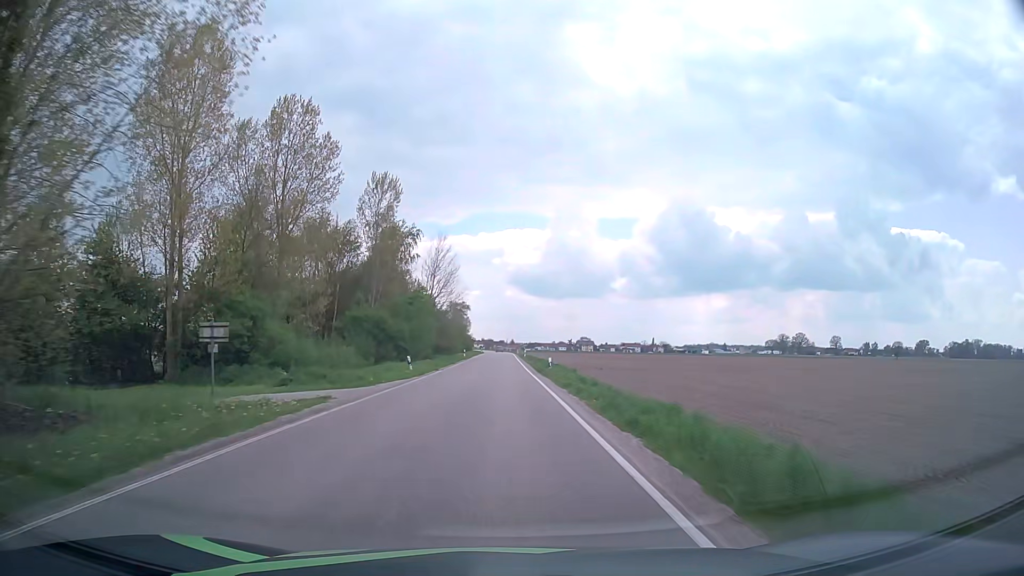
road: secondary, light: Day
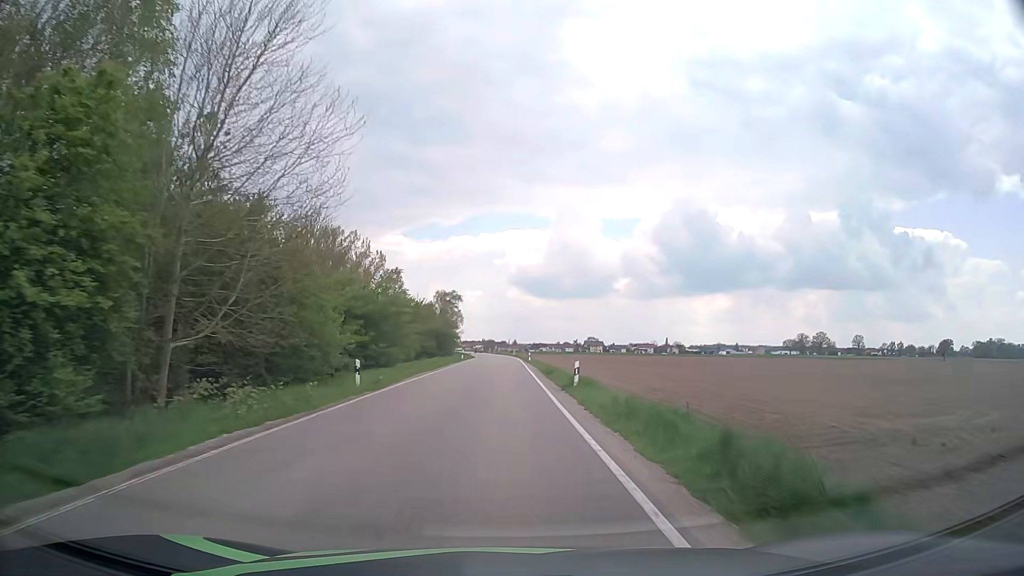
(+0.1, +55.5) m; 0°
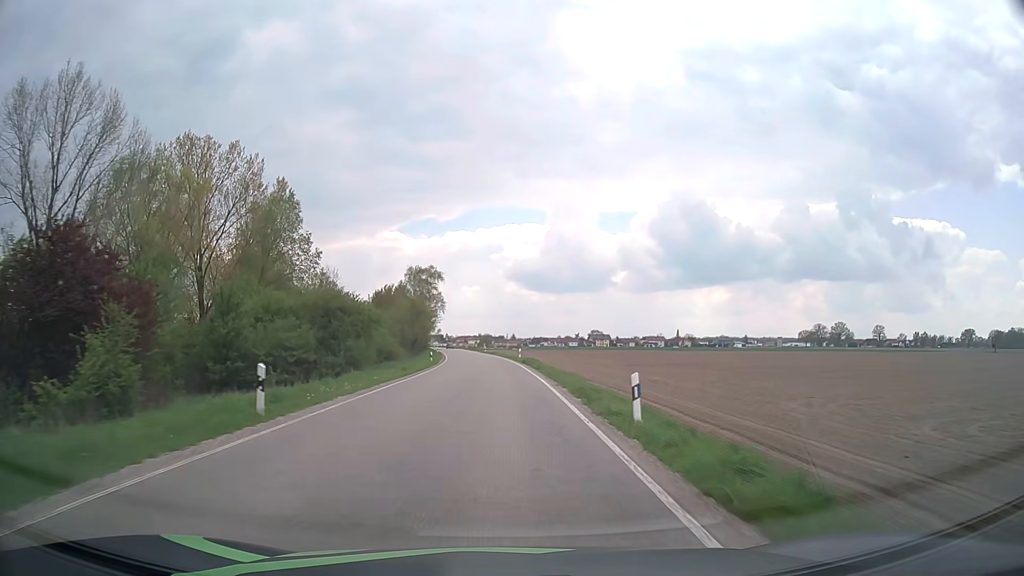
(+0.2, +54.5) m; 0°
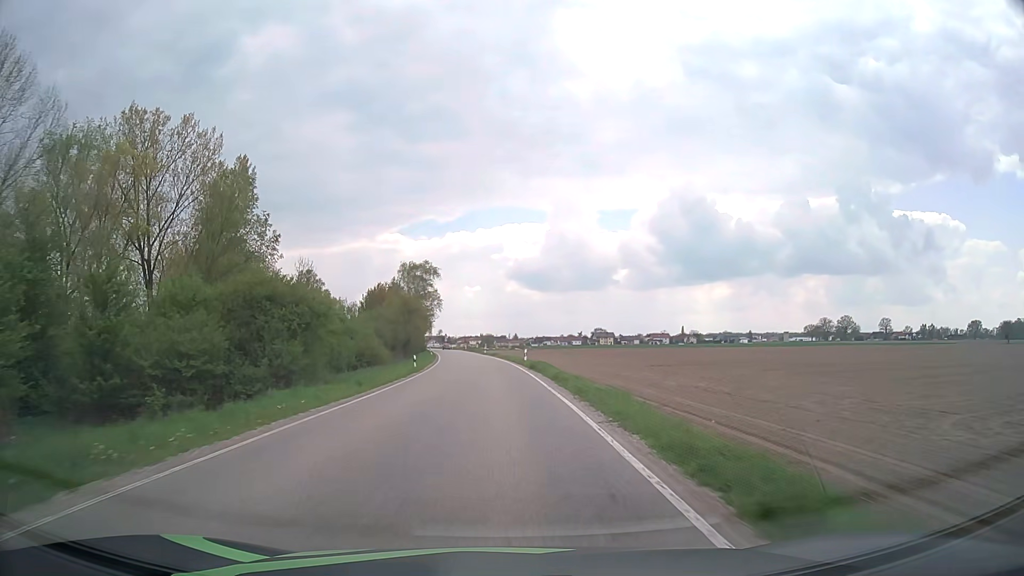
(0.0, +10.8) m; 0°
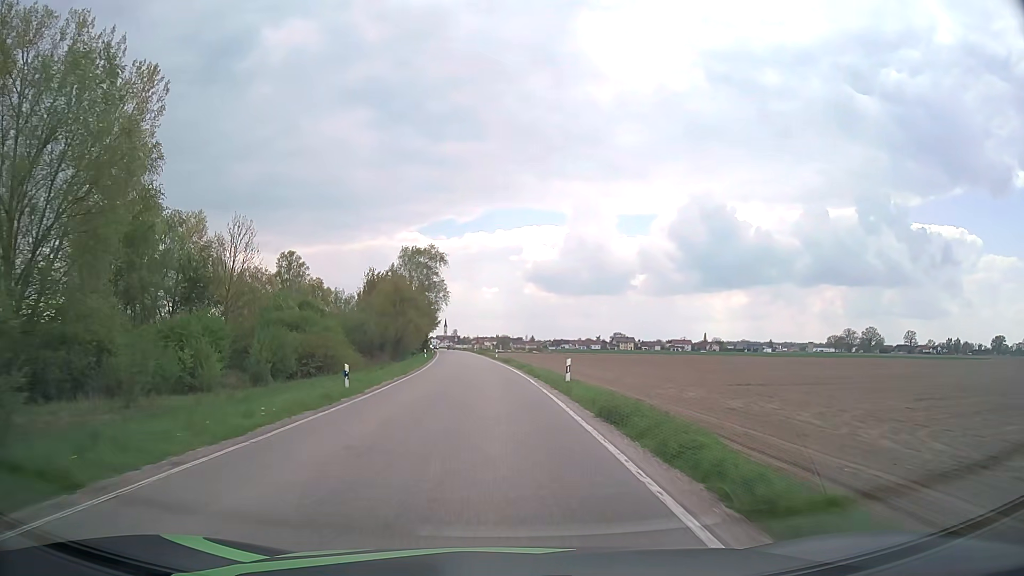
(-0.3, +21.6) m; -2°
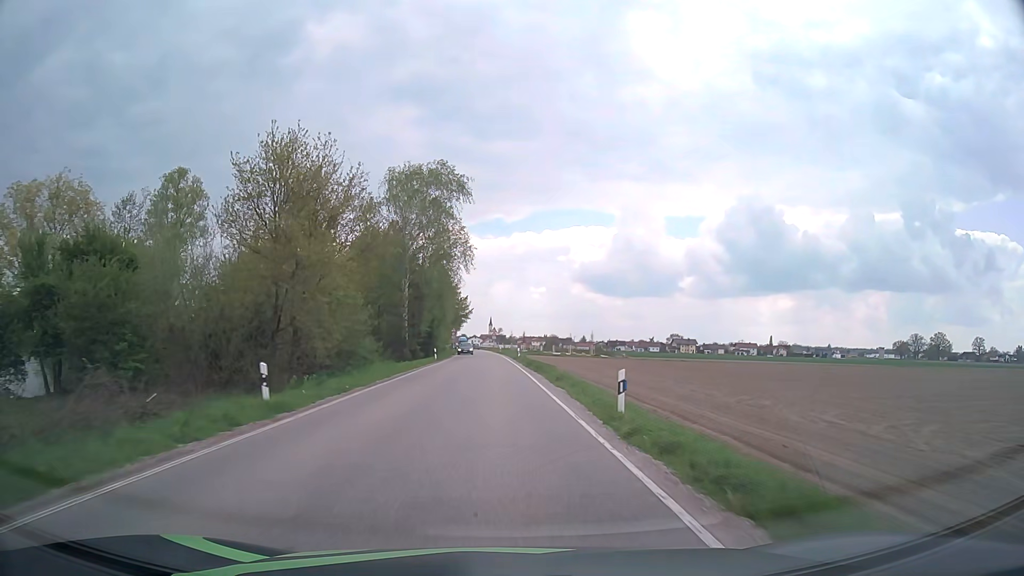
(-2.0, +53.5) m; -4°
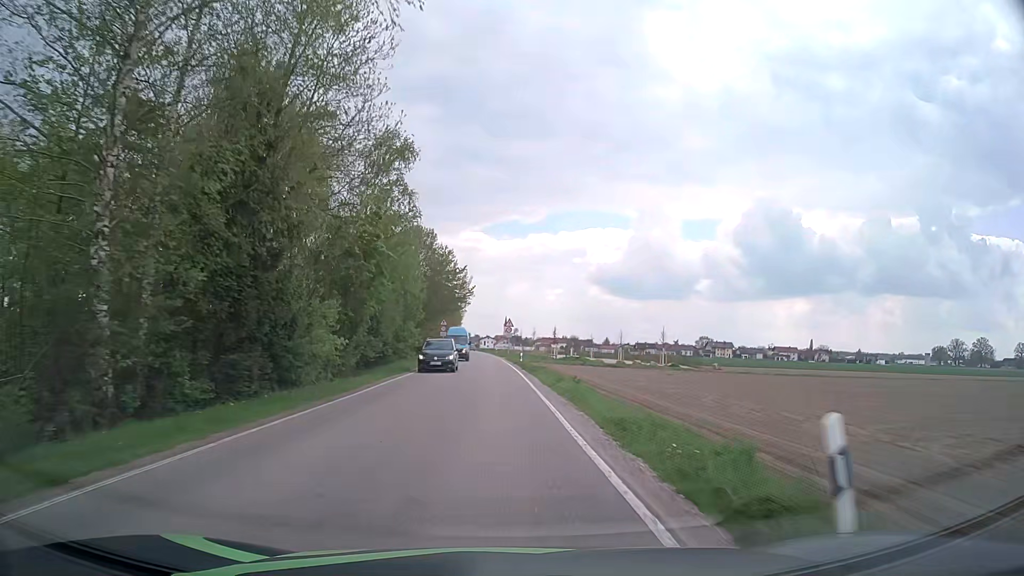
(-1.0, +51.6) m; -2°
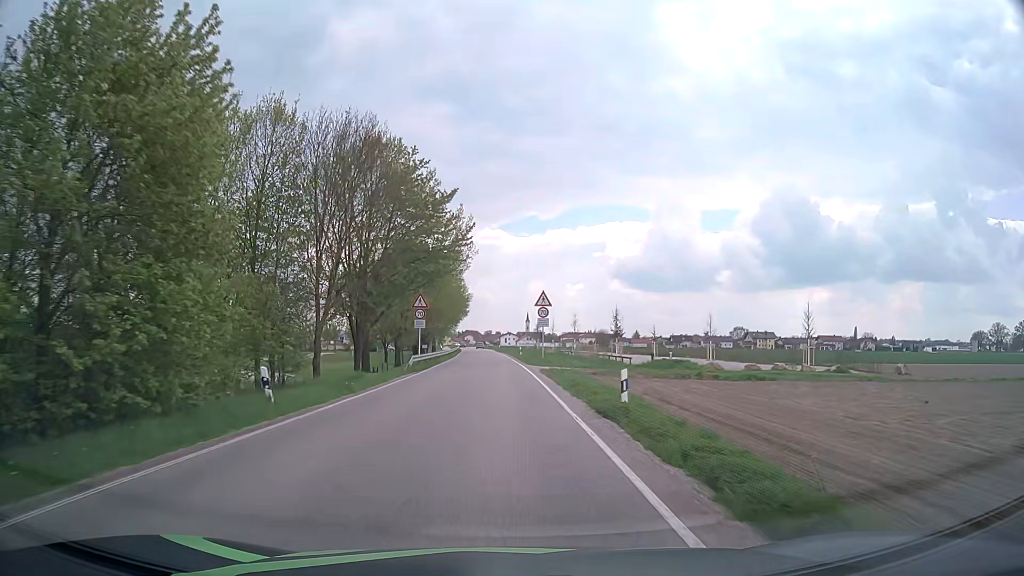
(-0.5, +39.0) m; -2°
(0, +10) (0, +20) (0, +30) (0, +40) (-1, +50) (-1, +60) (-1, +70) (-2, +80) (-2, +90) (-3, +100) m
